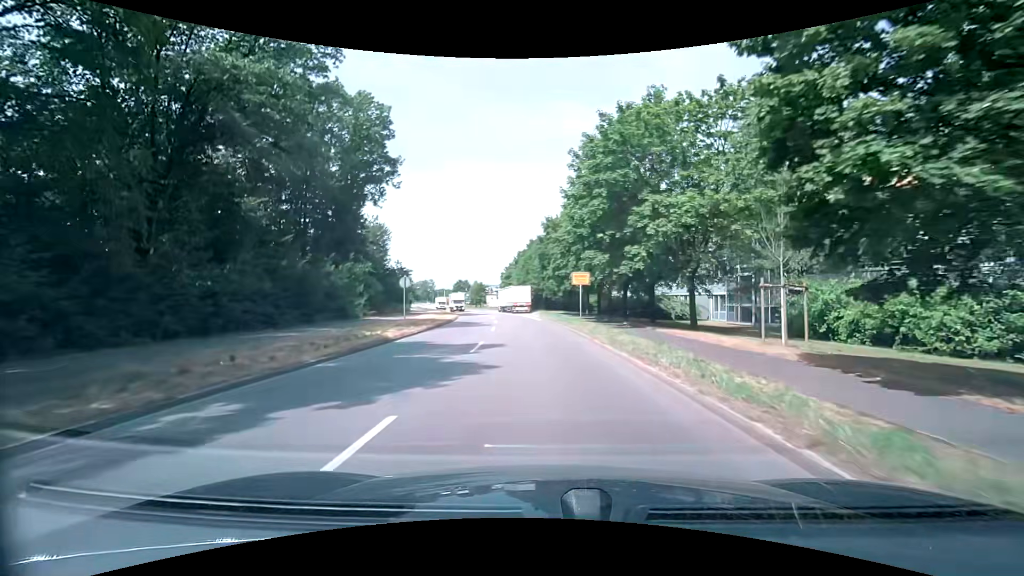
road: secondary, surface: asphalt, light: Day
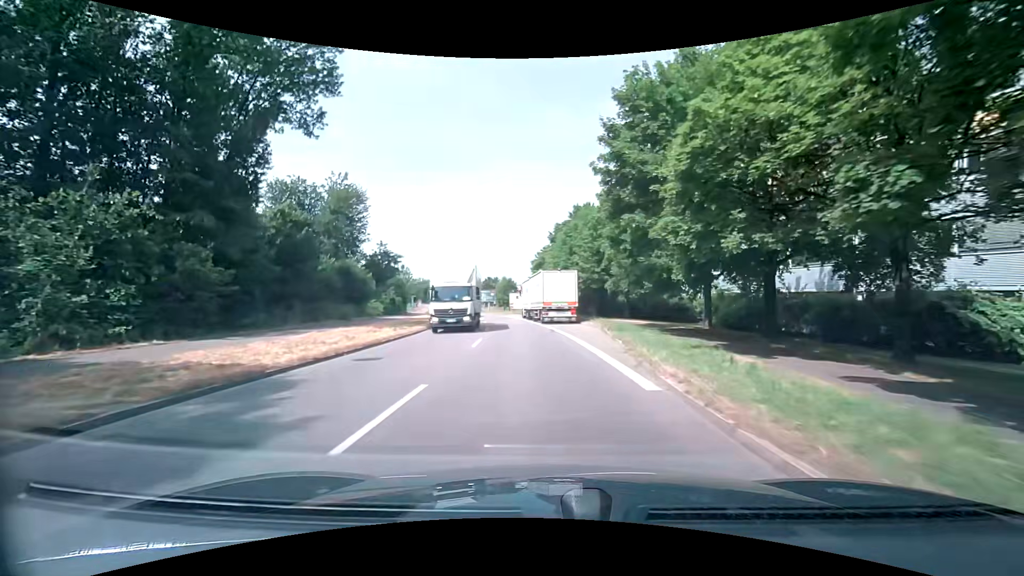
(-1.4, +33.6) m; -5°
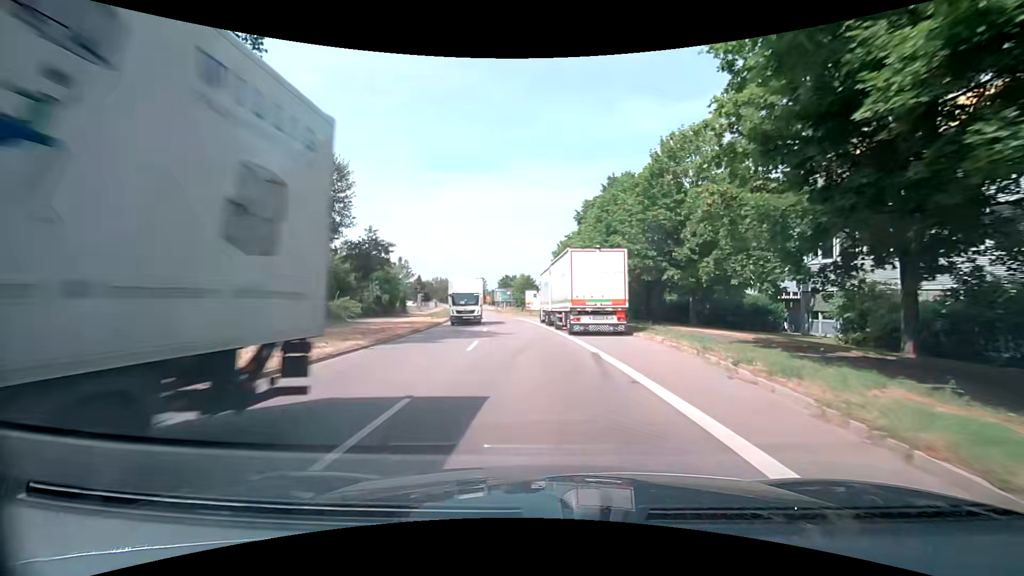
(-0.2, +13.6) m; -2°
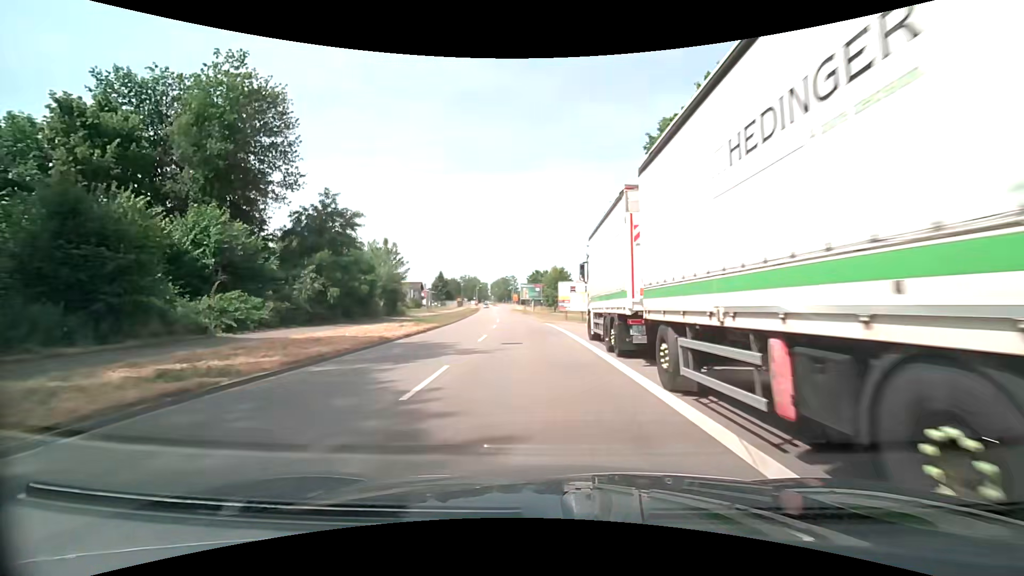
(-0.7, +20.1) m; -3°
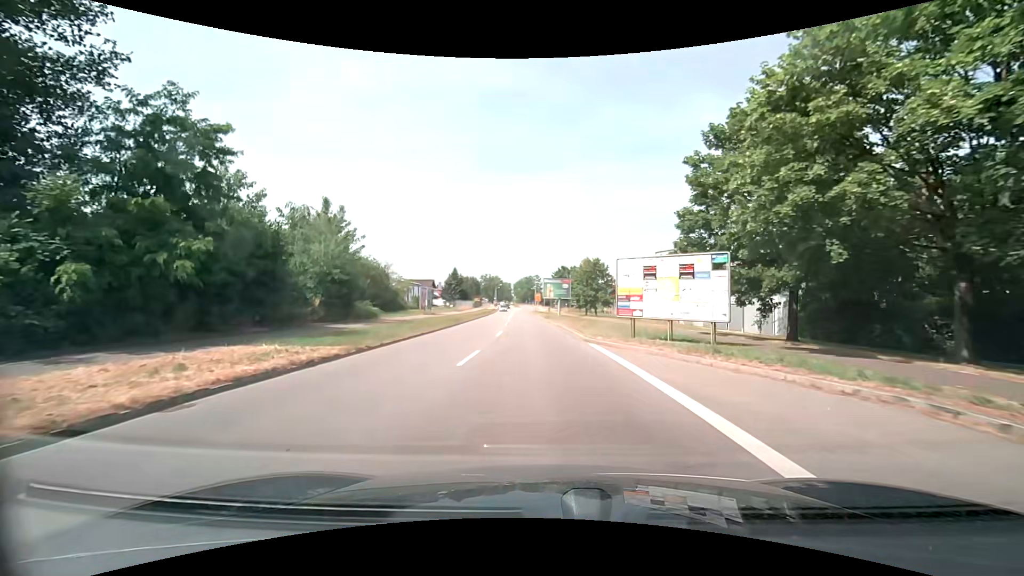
(-0.8, +20.0) m; -3°
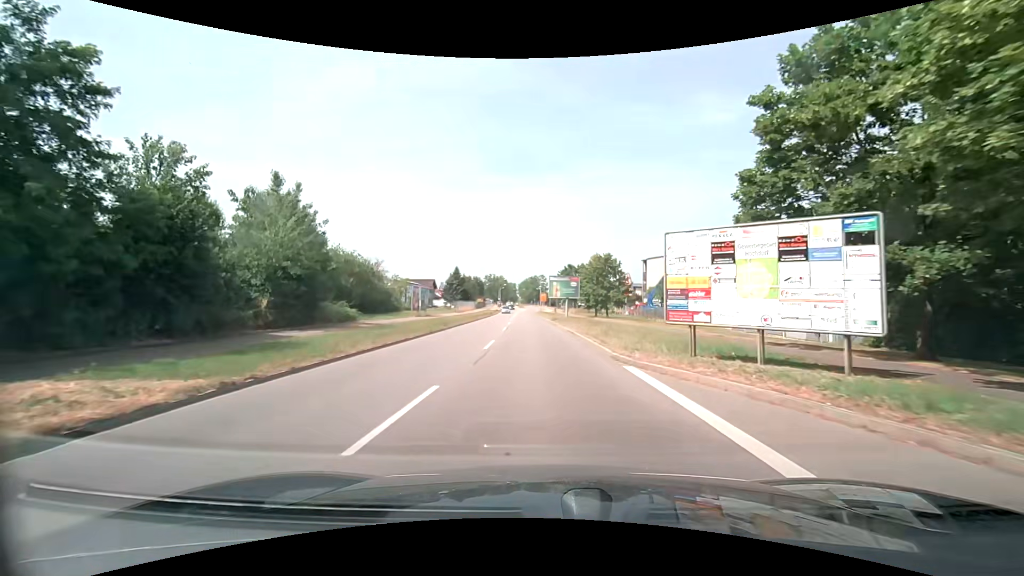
(-0.1, +6.8) m; -1°
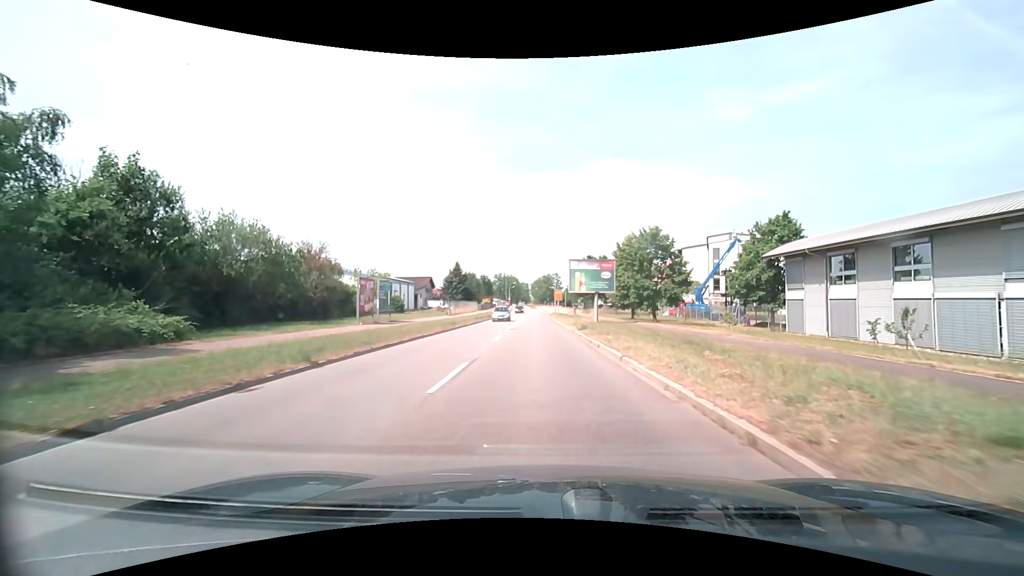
(-0.2, +21.0) m; -1°
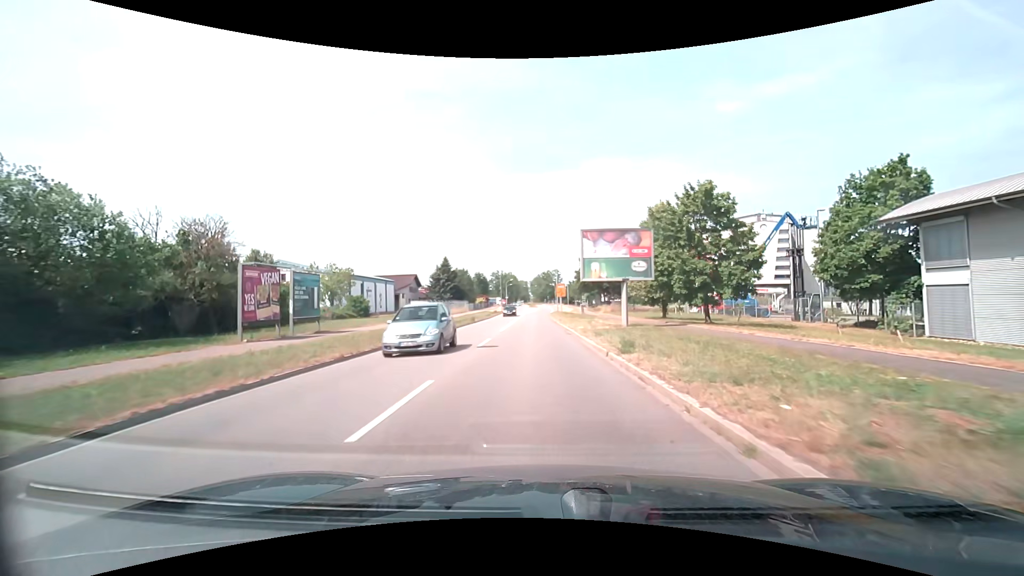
(0.0, +14.4) m; 0°
(0, +10) (0, +20) (0, +30) (-1, +40) (-1, +50) (-1, +60) (-1, +70) (-1, +80) (-1, +90) (0, +100) m
